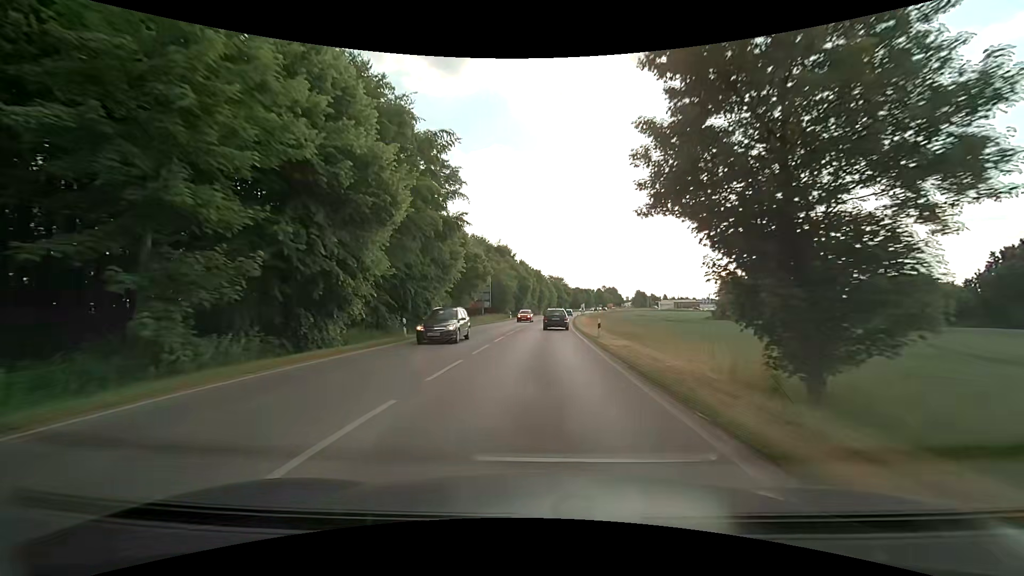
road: secondary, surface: asphalt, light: Day
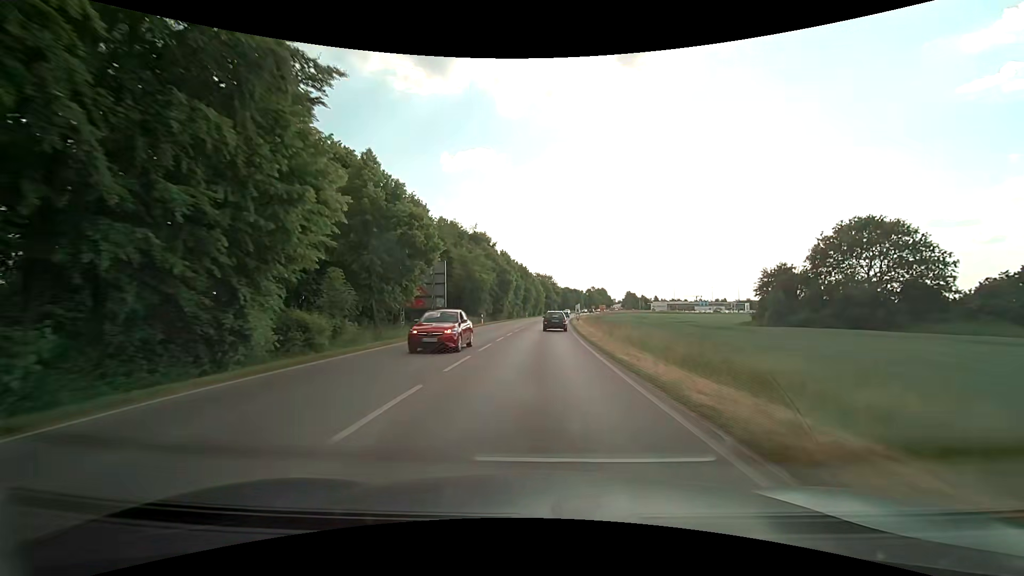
(+0.2, +22.4) m; +1°
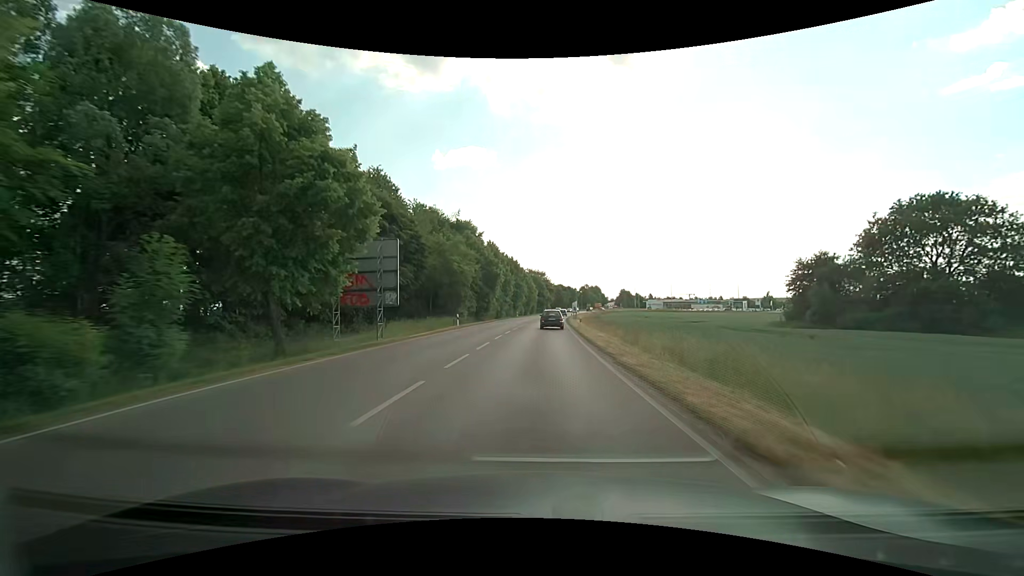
(+0.1, +11.4) m; +1°
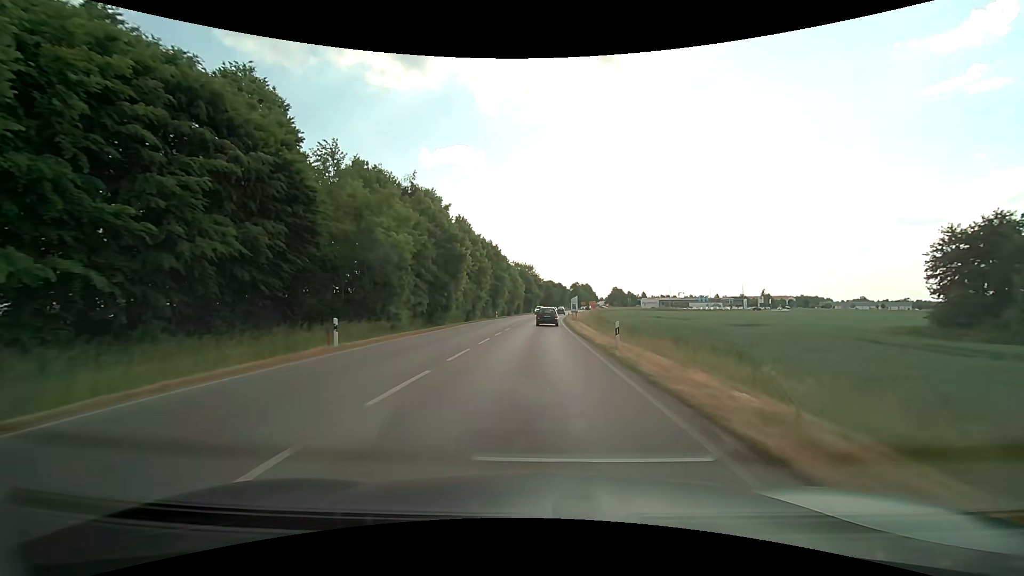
(+0.3, +22.8) m; +1°
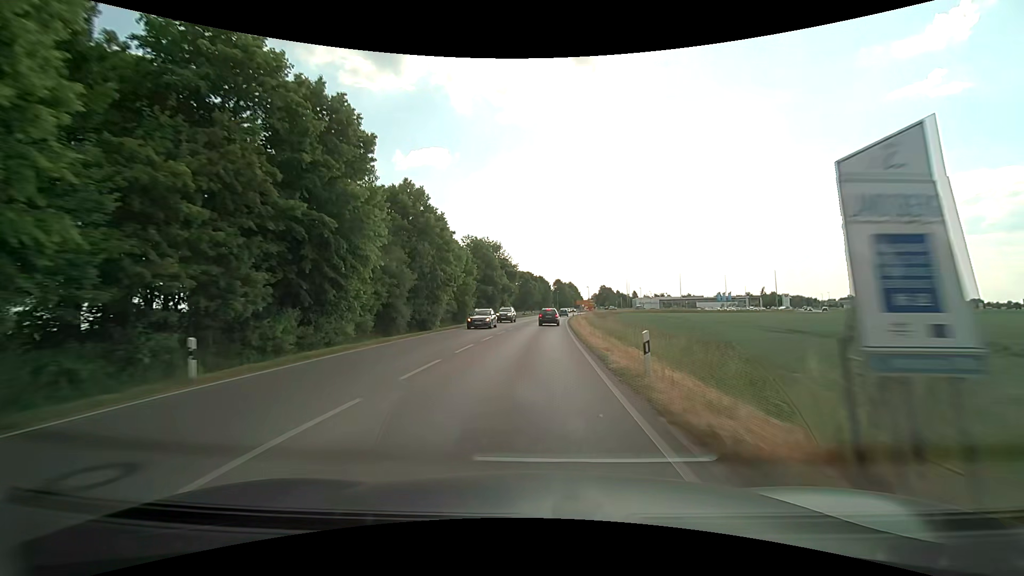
(+1.4, +57.2) m; +2°
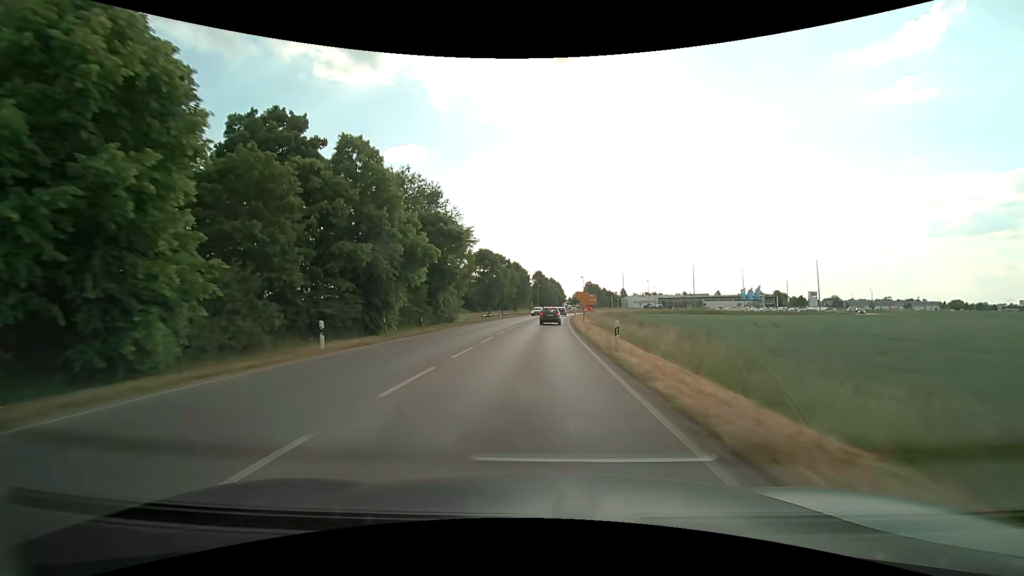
(+1.0, +43.8) m; +2°
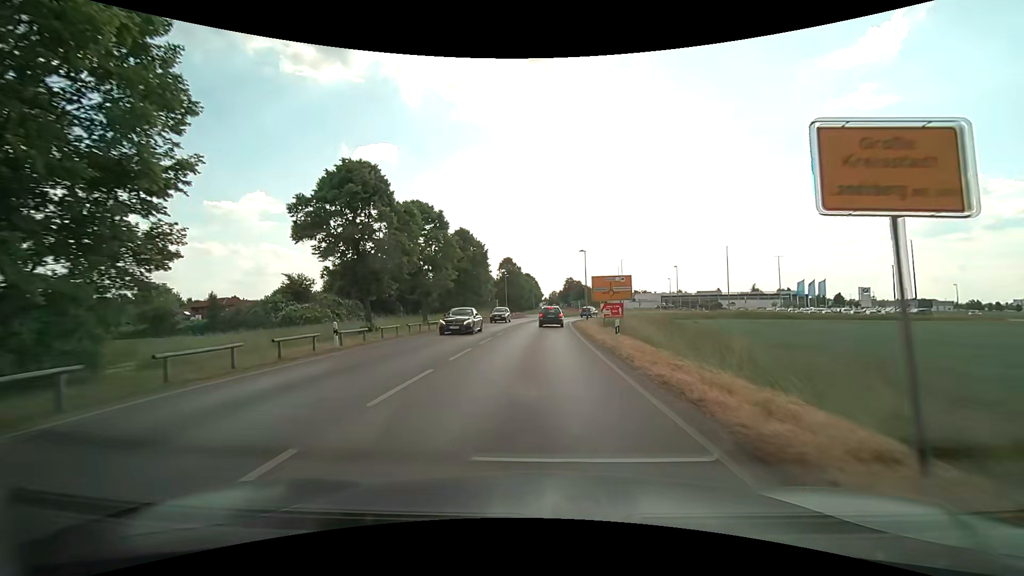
(+1.3, +48.1) m; +3°
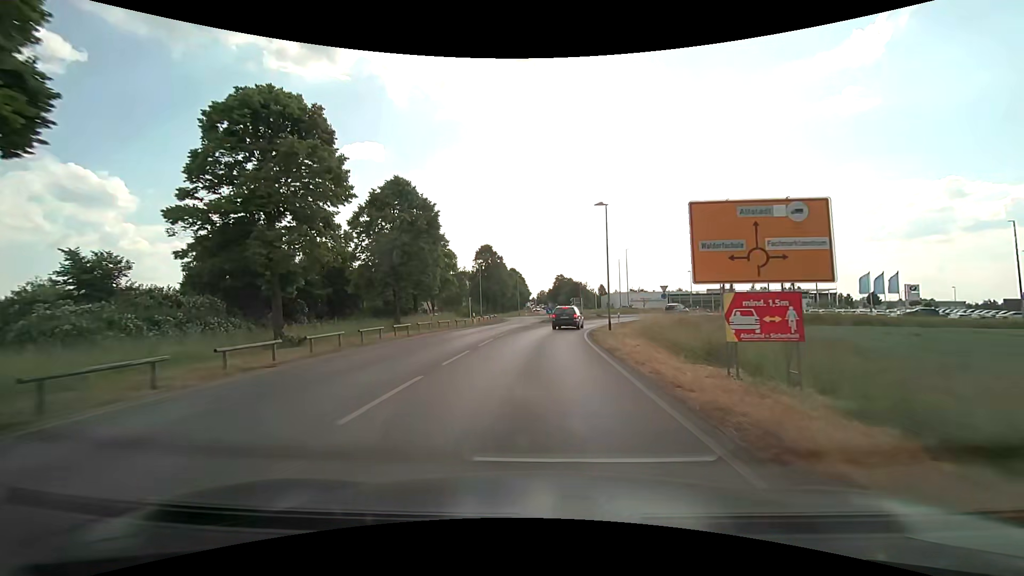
(+0.3, +24.7) m; +1°
